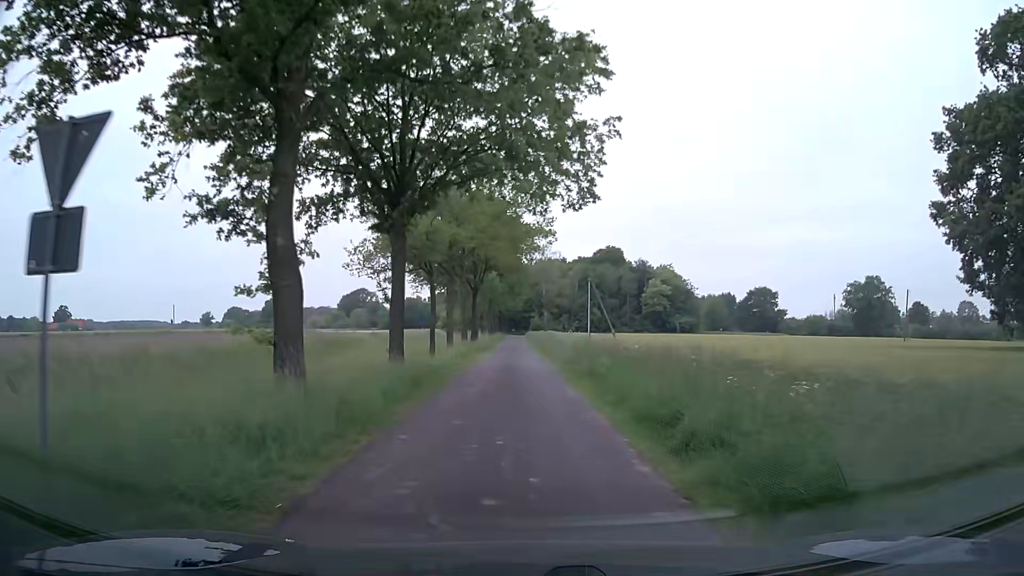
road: unclassified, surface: asphalt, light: Day
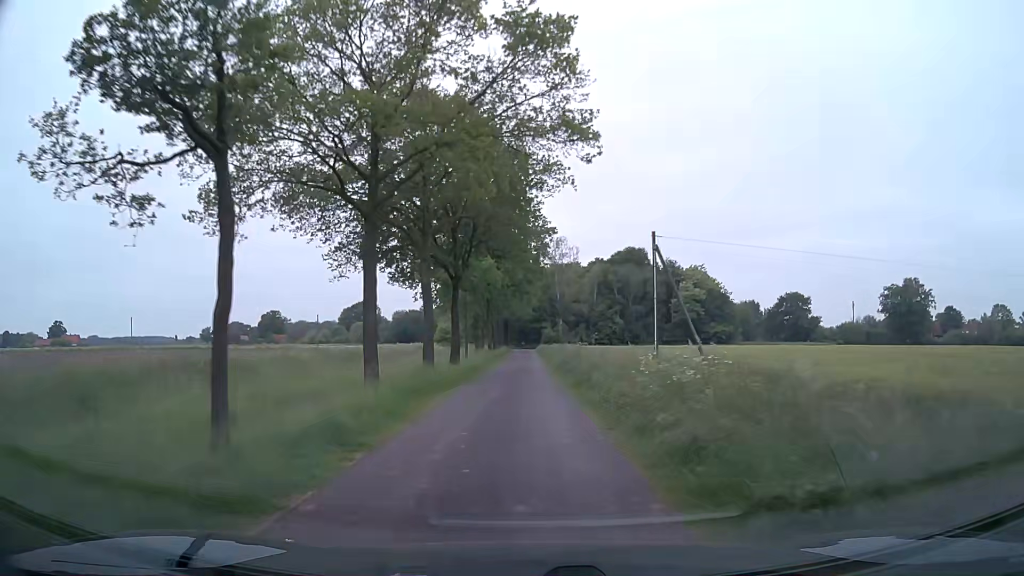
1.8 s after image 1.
(0.0, +21.6) m; -2°
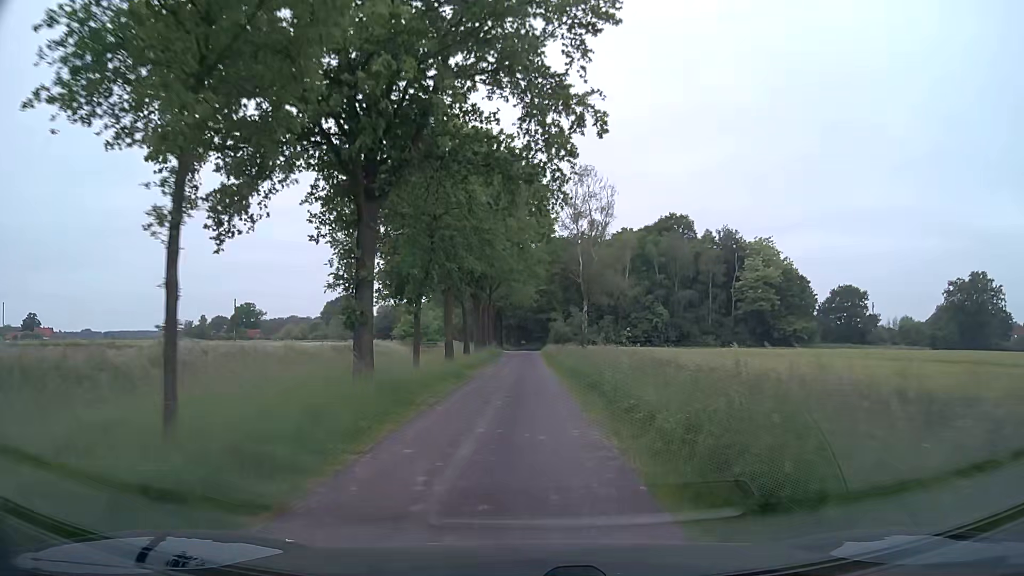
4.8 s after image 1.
(+0.6, +39.0) m; +1°
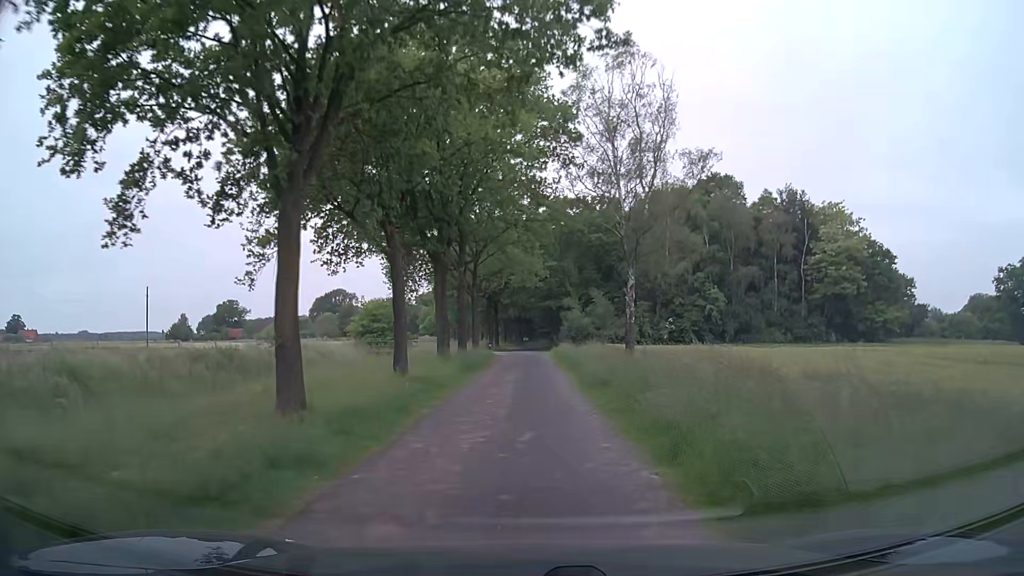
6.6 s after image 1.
(0.0, +24.1) m; 0°
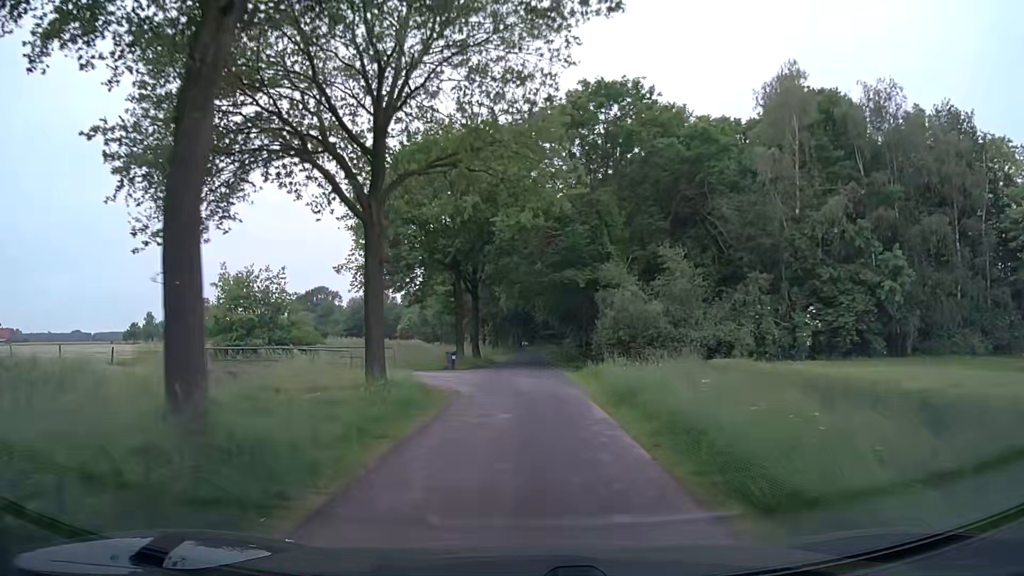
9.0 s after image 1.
(-0.3, +31.9) m; 0°
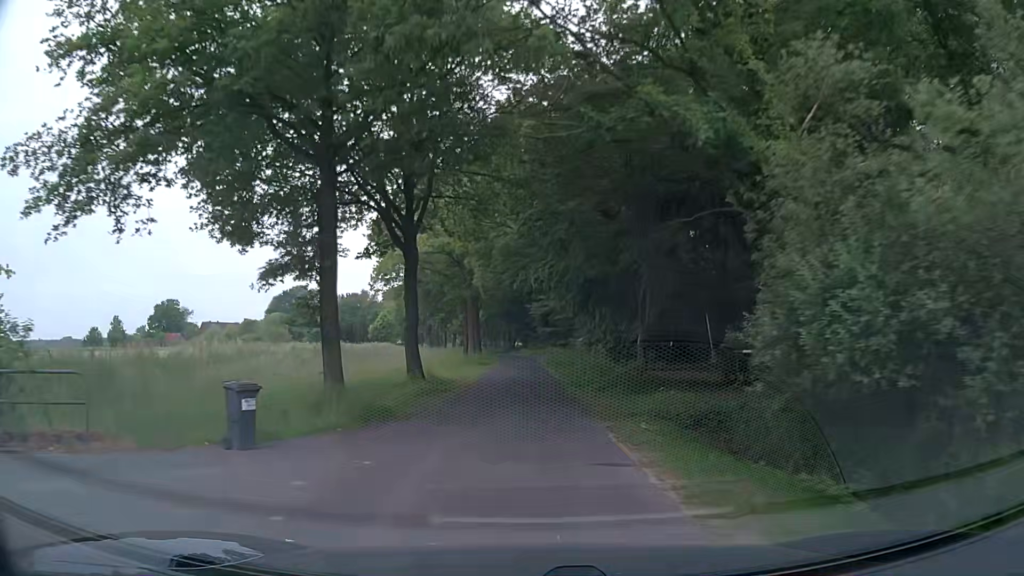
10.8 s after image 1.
(+0.3, +23.7) m; +1°
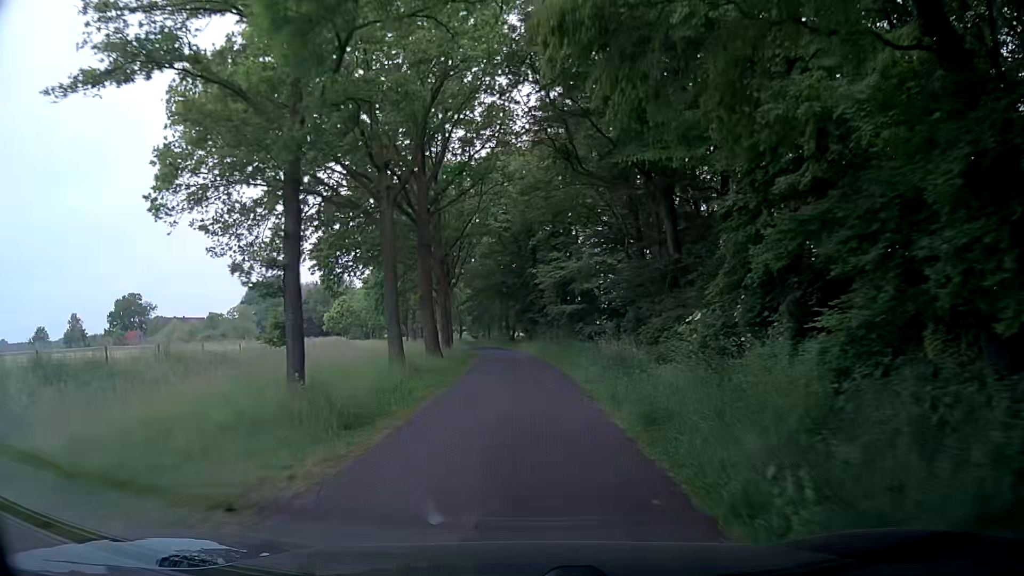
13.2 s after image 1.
(-0.4, +32.1) m; 0°
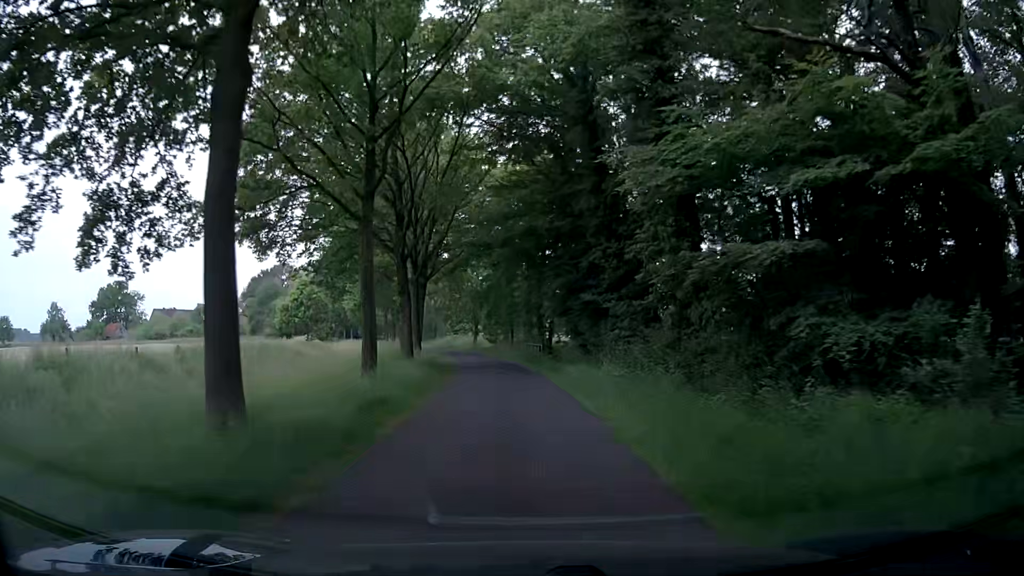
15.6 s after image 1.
(-0.8, +32.2) m; -4°
(0, +10) (0, +20) (-1, +30) (-2, +40) (-4, +50) (-6, +60) (-8, +69) (-11, +79) (-14, +89) (-17, +98) m
